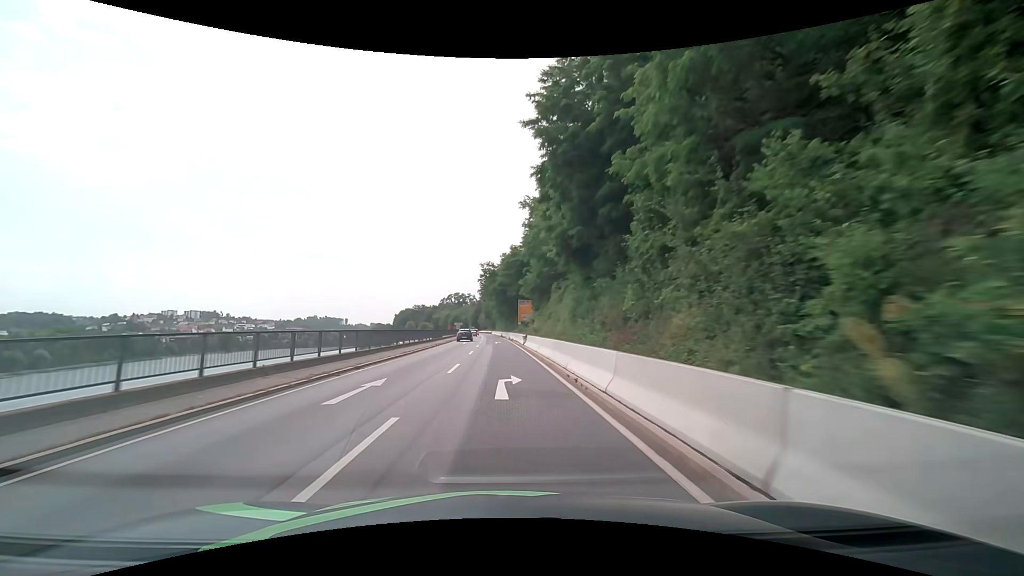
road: primary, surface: asphalt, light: Day
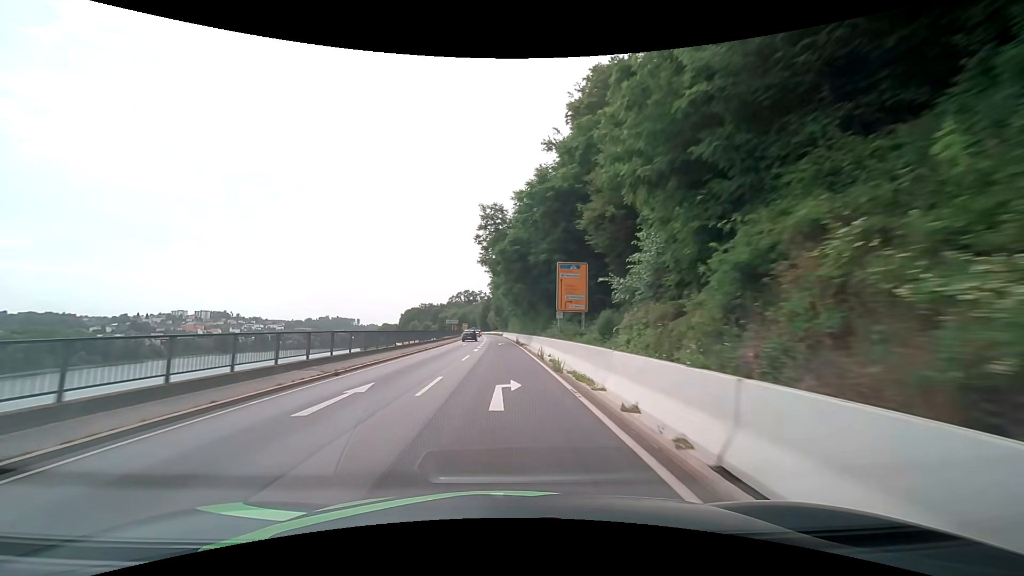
(-0.4, +41.4) m; -1°
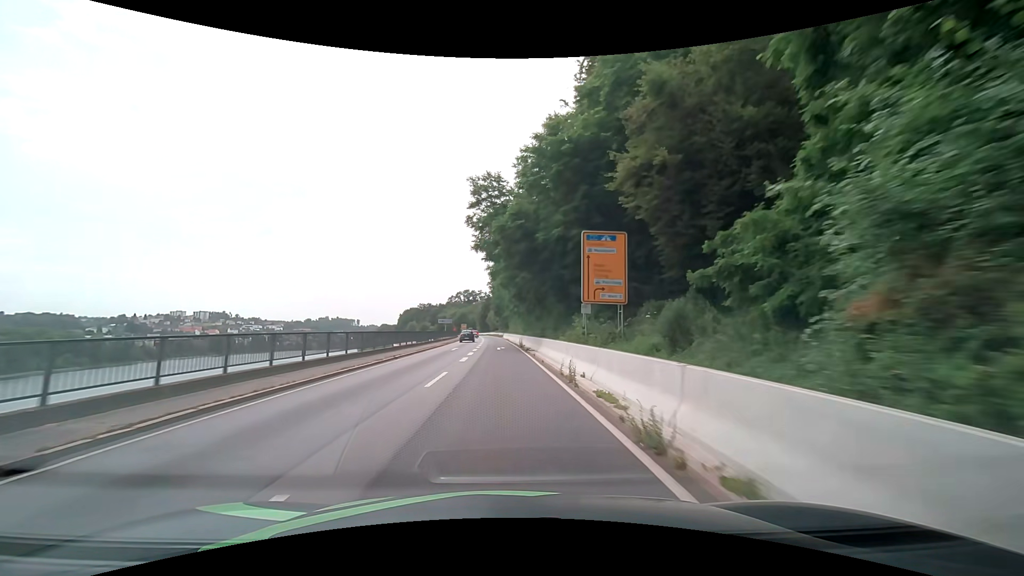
(0.0, +10.3) m; 0°
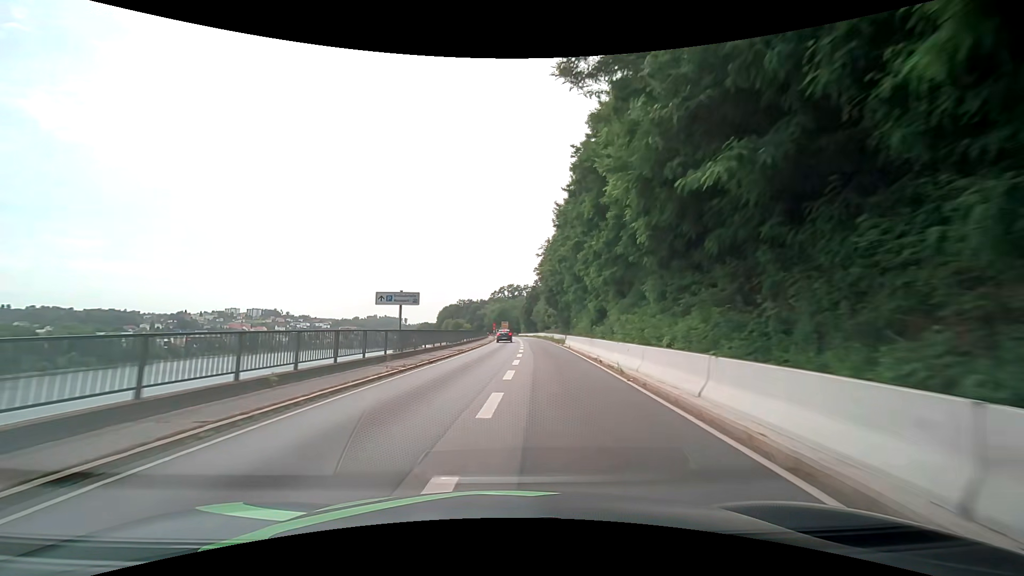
(-1.4, +50.9) m; -5°
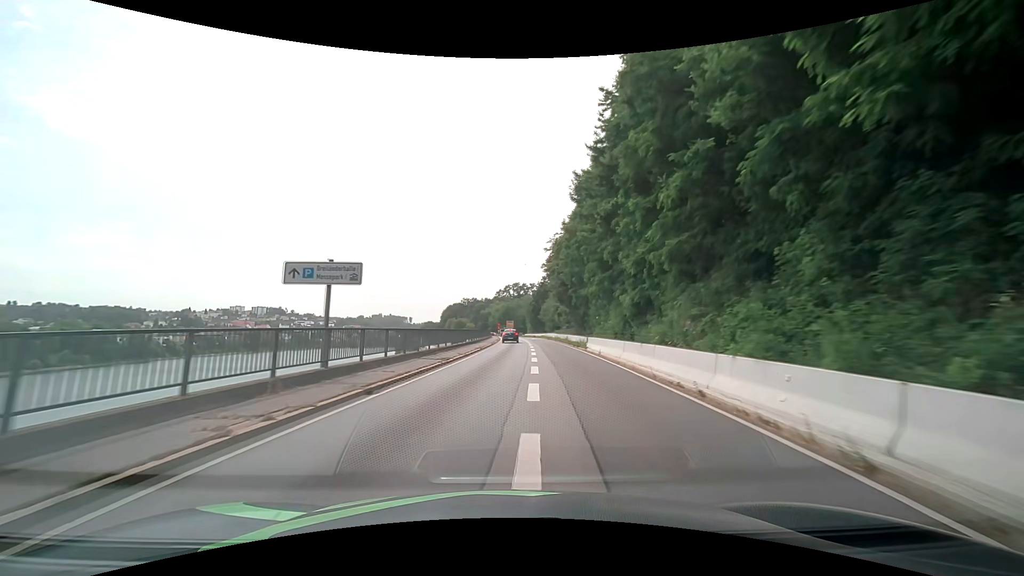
(-0.1, +10.2) m; -1°
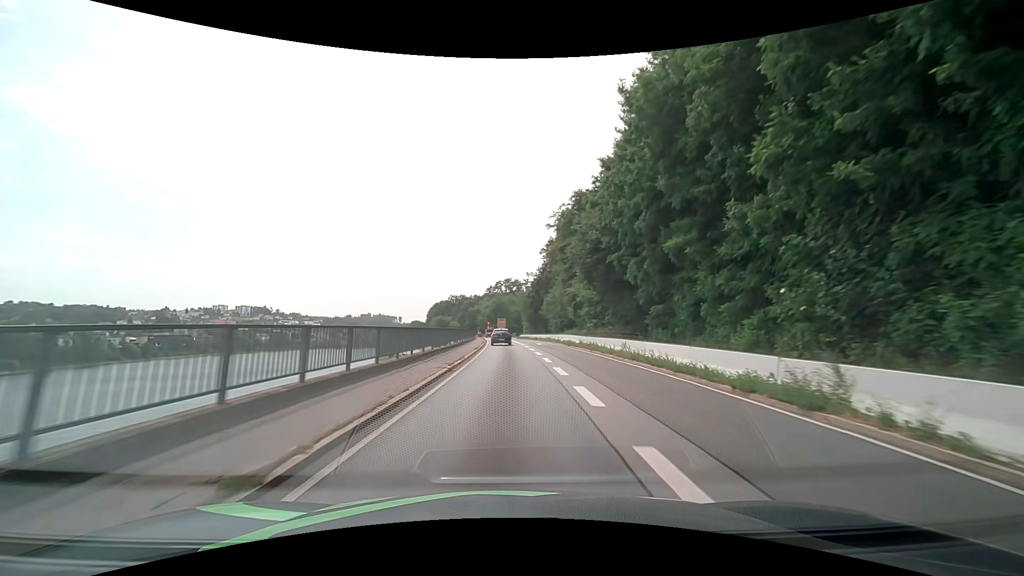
(+0.2, +30.7) m; +1°
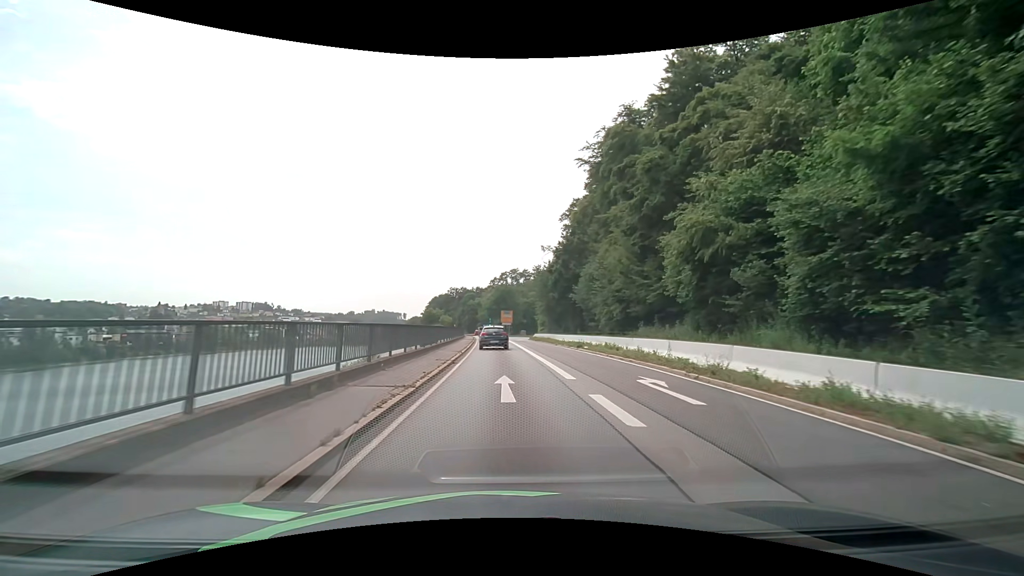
(-0.1, +37.7) m; -1°
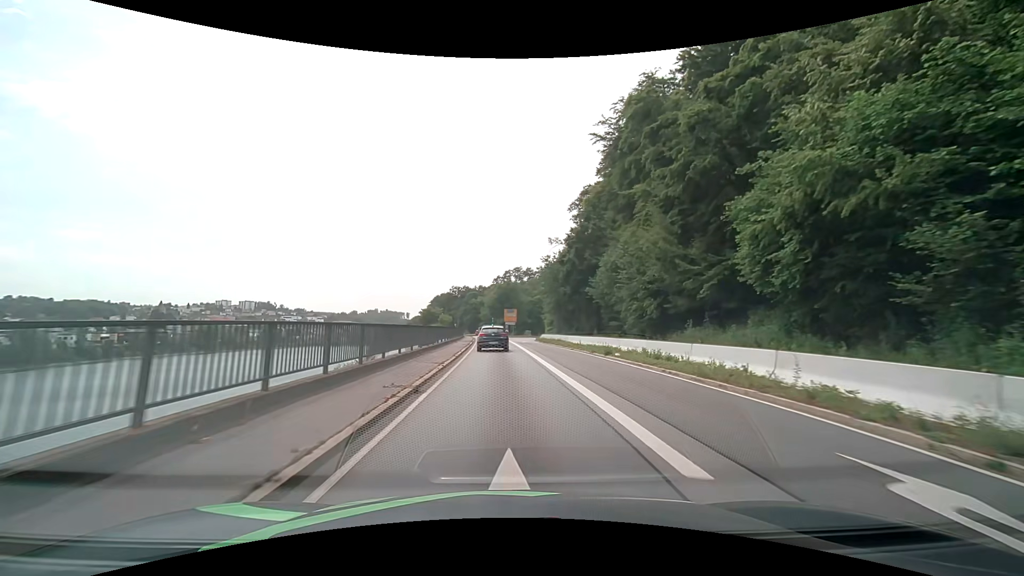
(0.0, +8.1) m; 0°
(0, +10) (0, +20) (0, +30) (-1, +40) (-1, +50) (-2, +60) (-2, +70) (-3, +80) (-4, +90) (-4, +100) m
